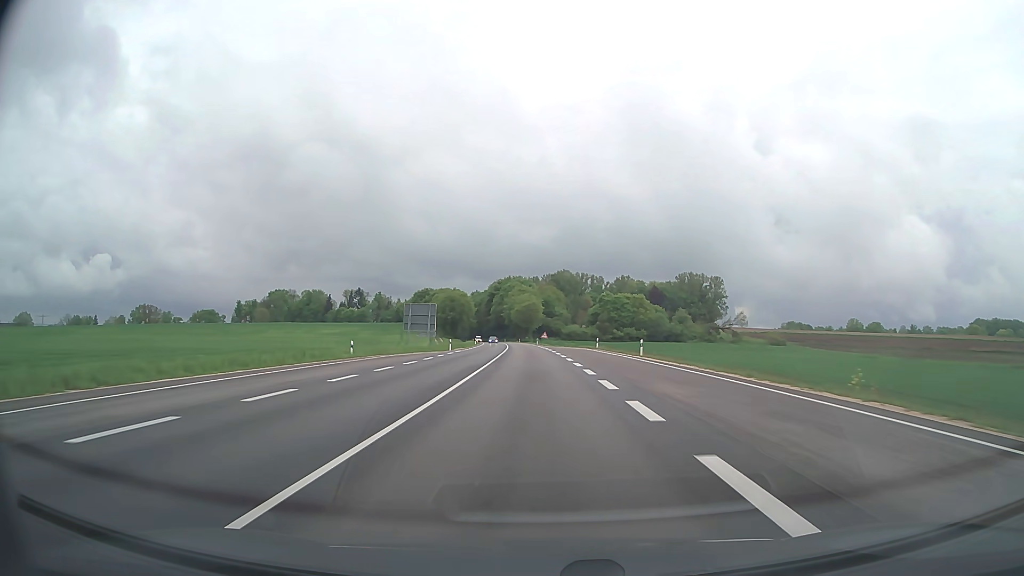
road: trunk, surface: asphalt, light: Day
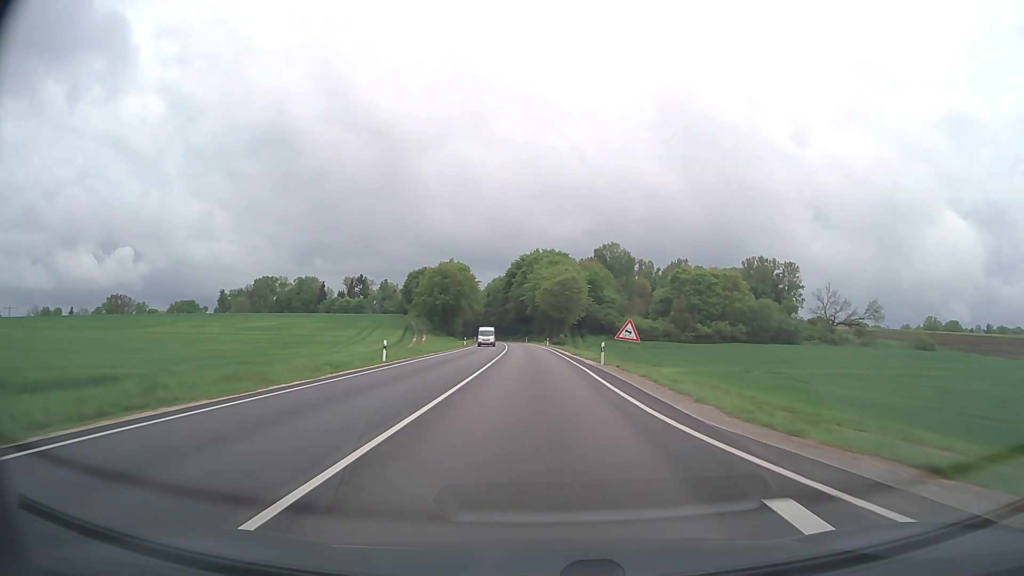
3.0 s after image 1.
(-2.1, +80.0) m; -3°
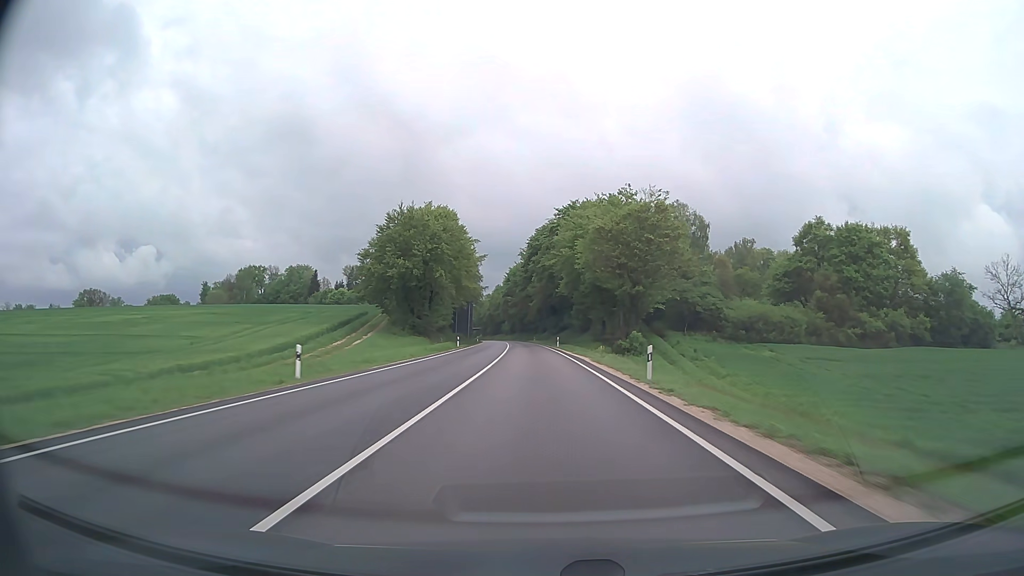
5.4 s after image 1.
(-1.4, +64.1) m; -3°
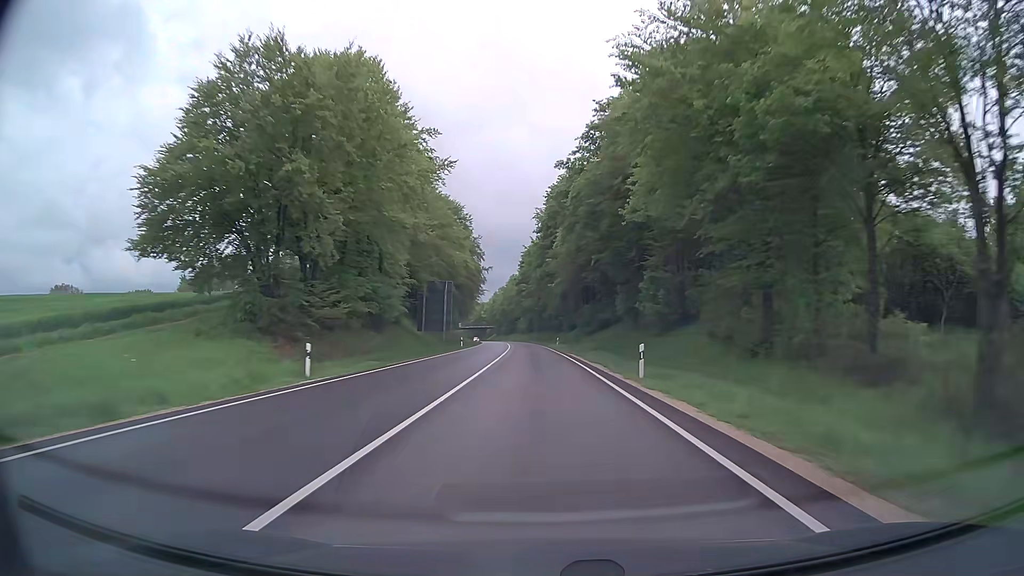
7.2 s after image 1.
(-0.8, +48.1) m; -2°
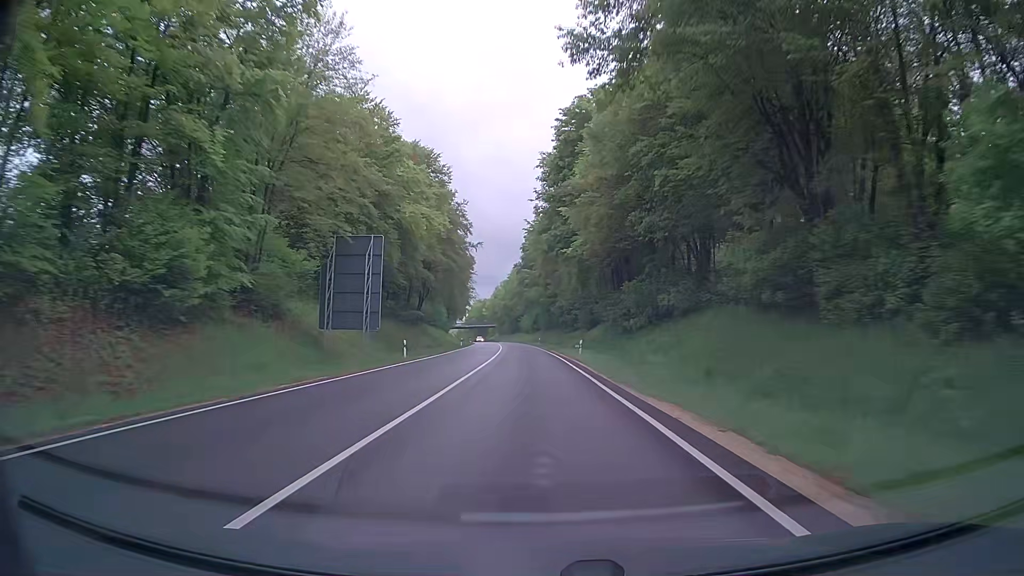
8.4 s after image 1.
(-0.2, +32.0) m; -1°
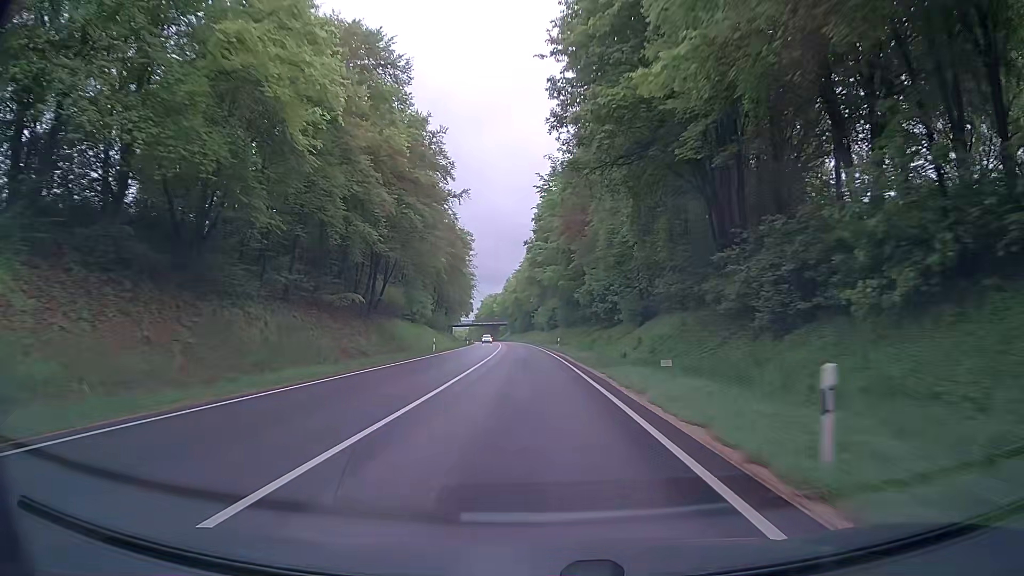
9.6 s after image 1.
(-0.4, +32.0) m; -1°
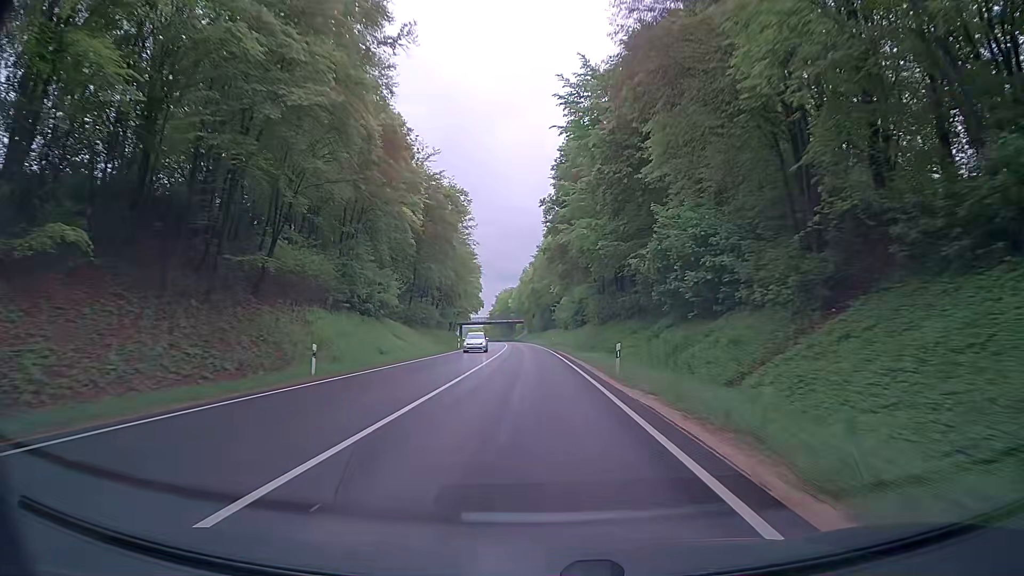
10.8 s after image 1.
(-0.6, +32.0) m; -2°
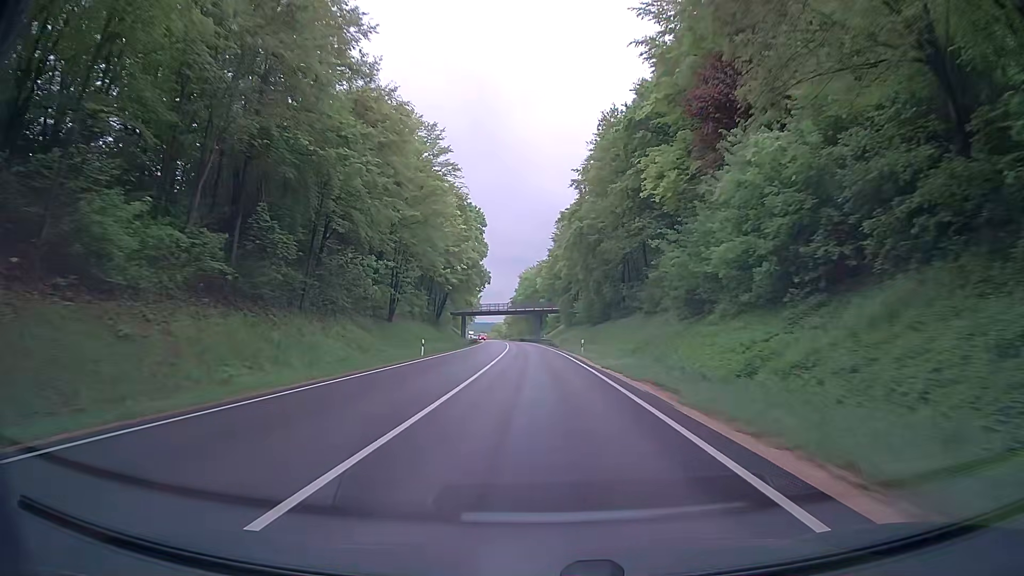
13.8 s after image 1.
(-2.3, +80.1) m; -2°
(0, +10) (0, +20) (-1, +30) (-1, +40) (-1, +50) (-2, +60) (-2, +70) (-3, +80) (-4, +90) (-4, +100) m
